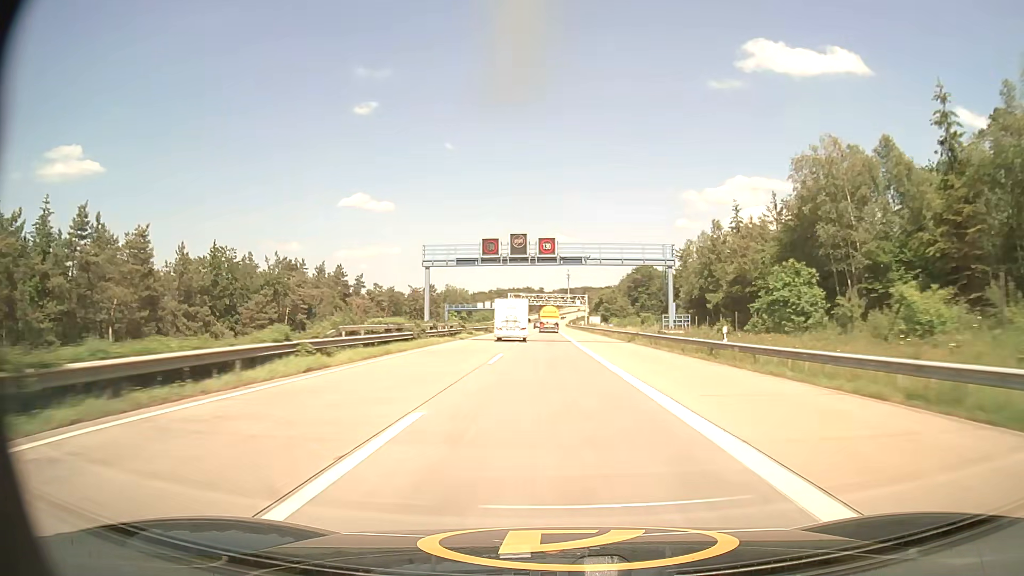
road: motorway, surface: asphalt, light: Day
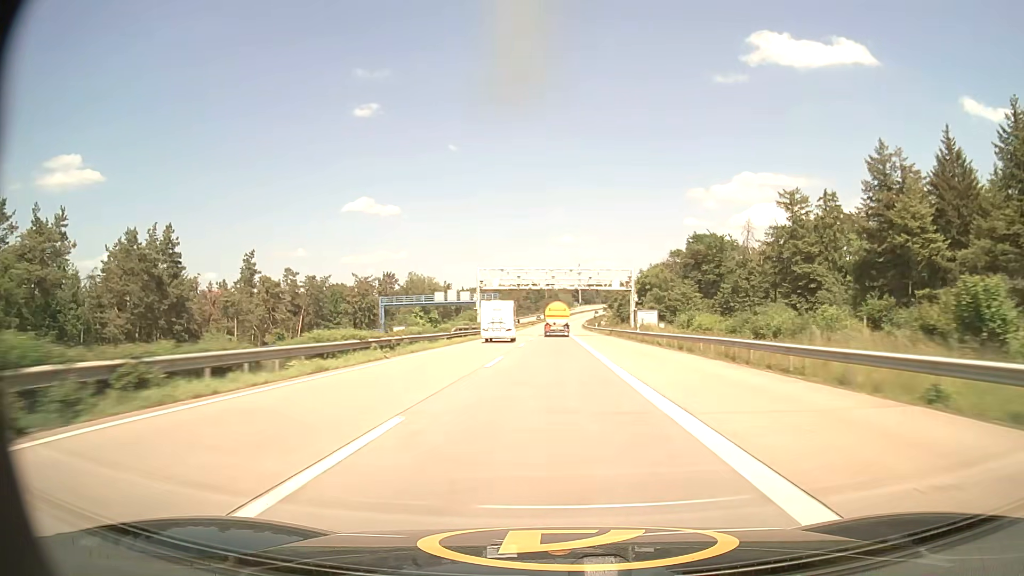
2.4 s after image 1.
(-0.4, +72.8) m; -1°
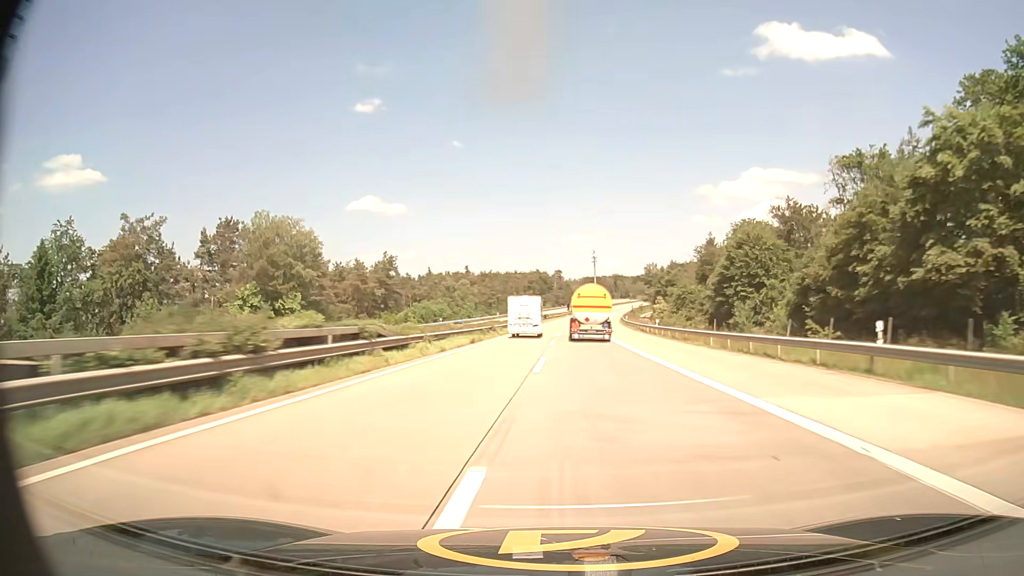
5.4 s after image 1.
(-0.9, +93.3) m; -1°
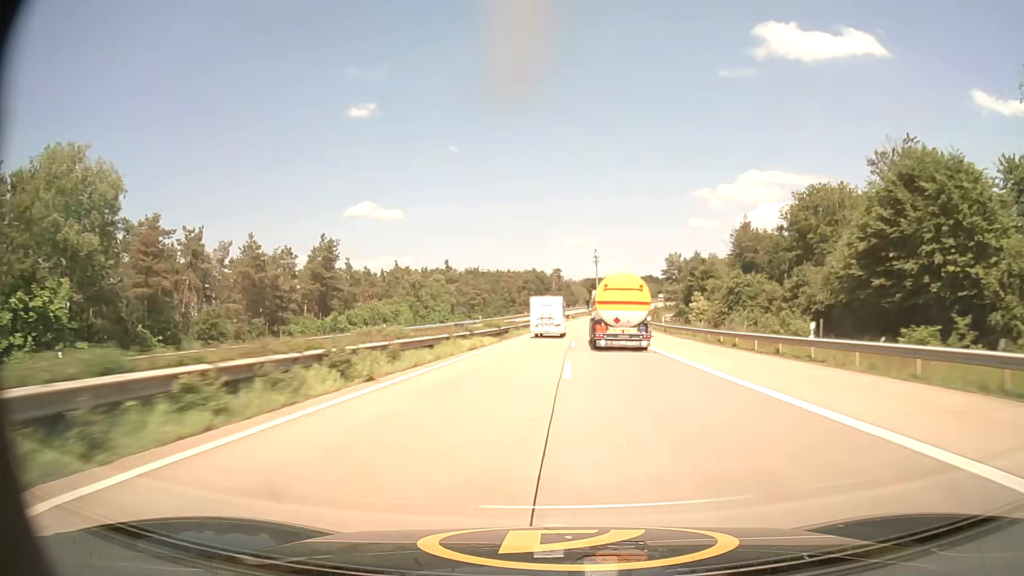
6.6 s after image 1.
(+0.1, +37.1) m; 0°
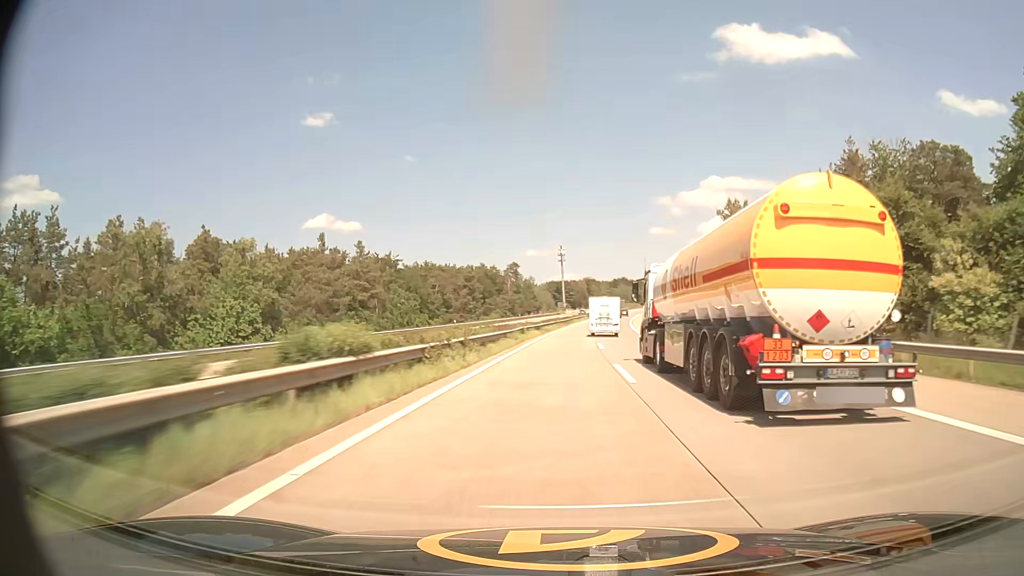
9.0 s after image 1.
(+1.5, +72.8) m; +3°
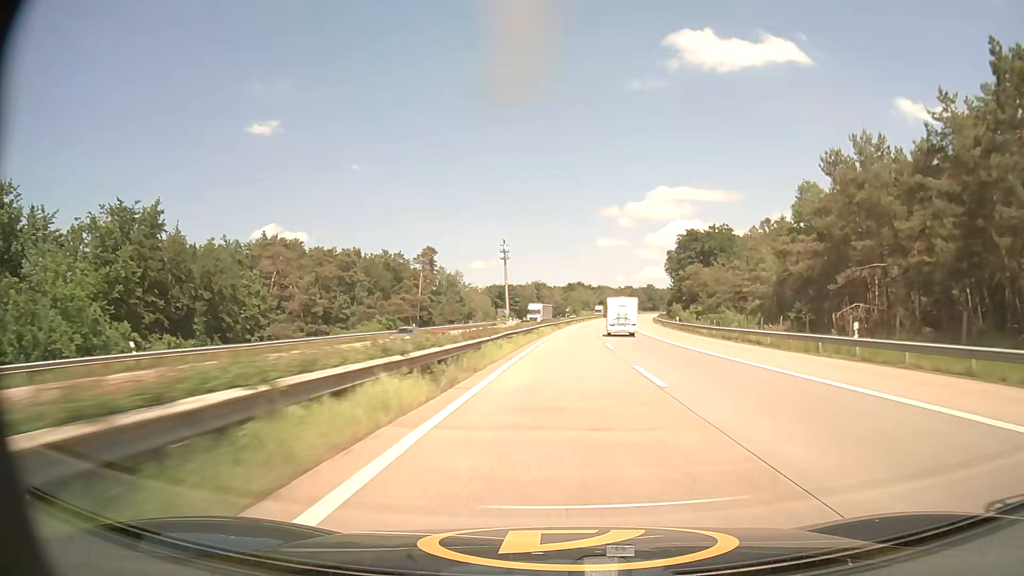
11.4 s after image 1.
(+2.8, +72.0) m; +4°
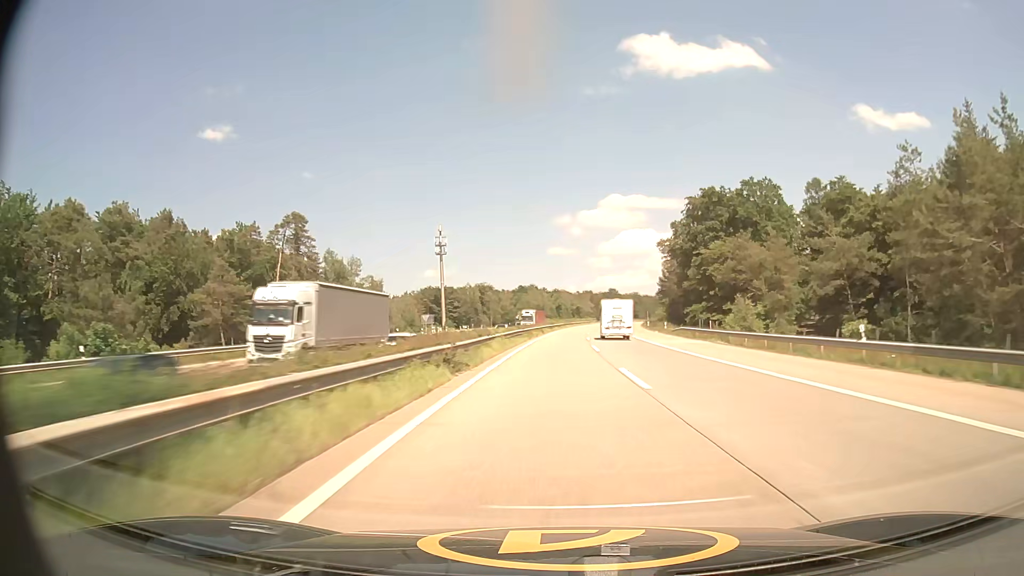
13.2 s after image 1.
(+1.9, +54.2) m; +4°
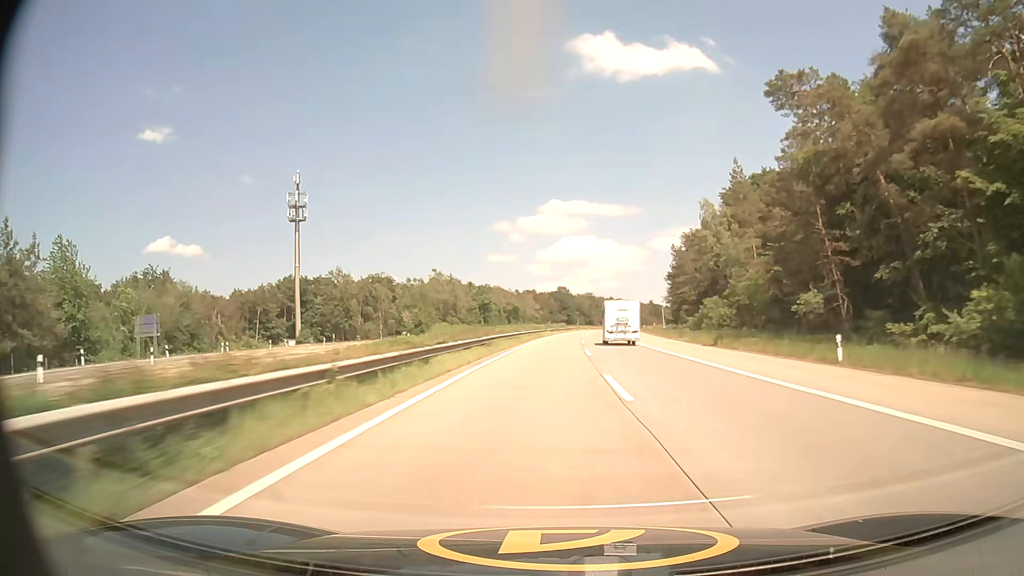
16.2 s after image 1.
(+4.0, +91.3) m; +5°
(0, +10) (0, +20) (0, +30) (+1, +40) (+1, +50) (+1, +60) (+2, +70) (+3, +80) (+3, +90) (+4, +100) m
